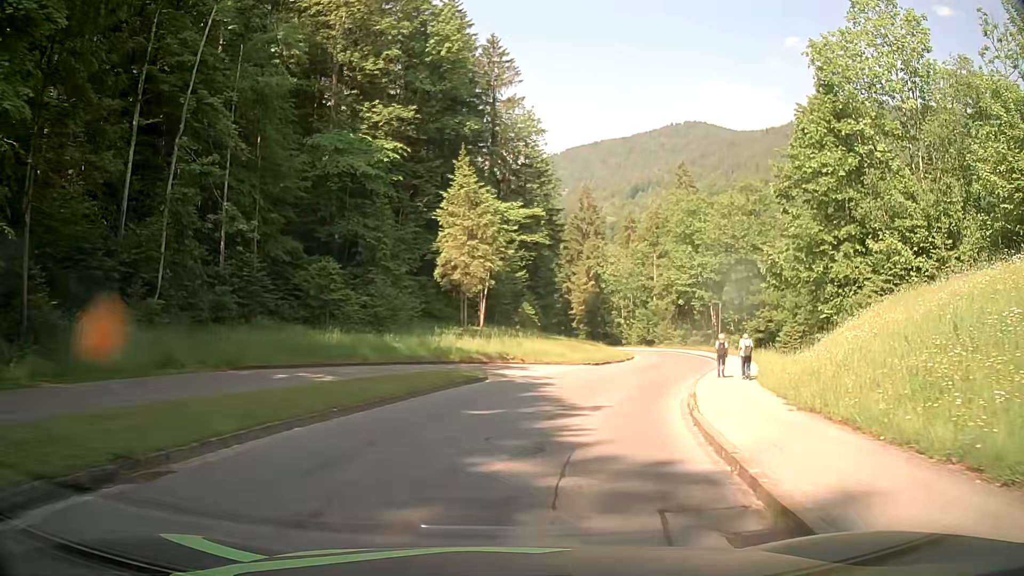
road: tertiary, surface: asphalt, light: Day
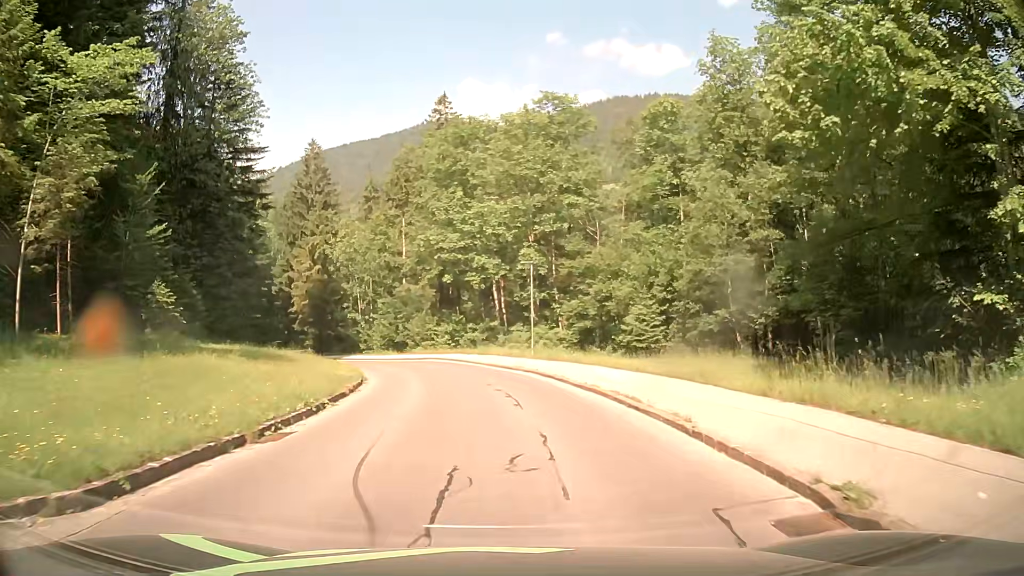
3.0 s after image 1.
(+5.4, +28.4) m; +21°
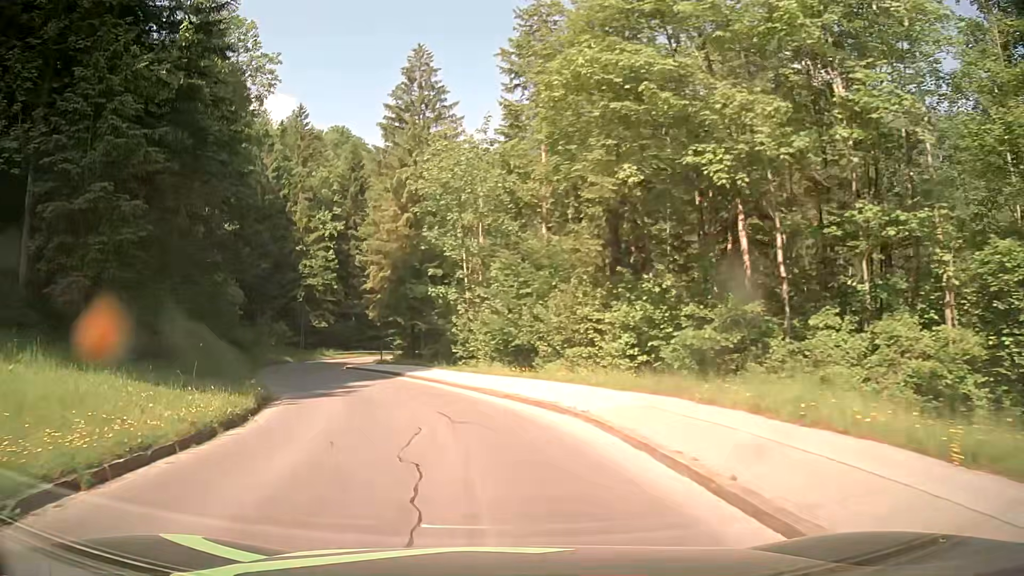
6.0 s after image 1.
(-2.1, +31.3) m; -14°
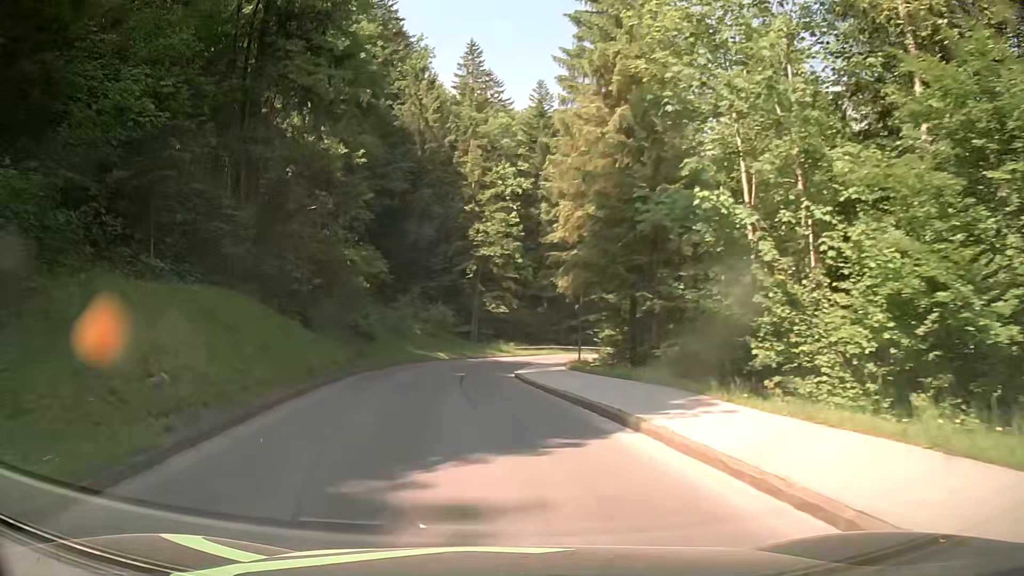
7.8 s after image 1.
(-2.9, +19.7) m; -16°
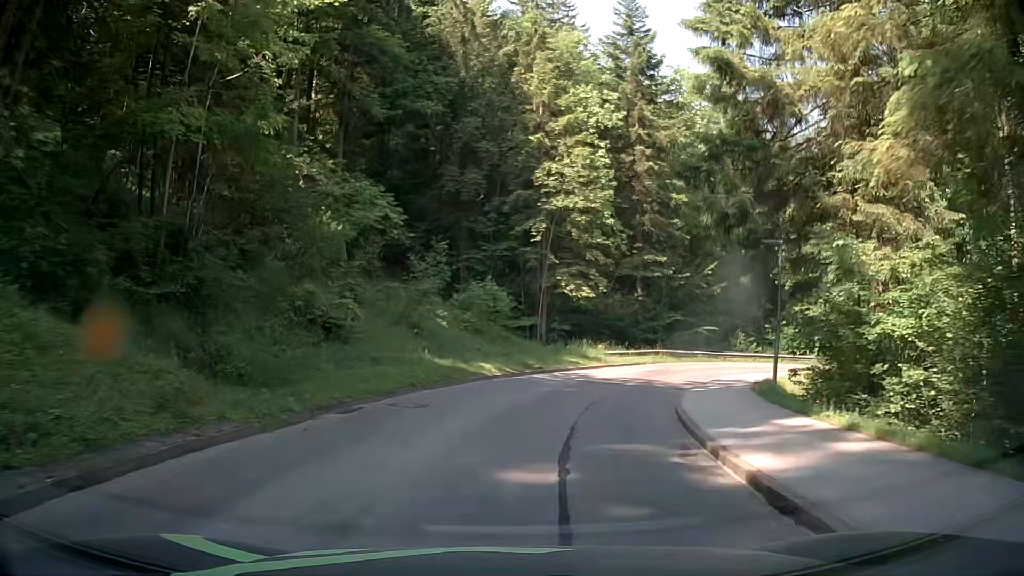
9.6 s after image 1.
(-2.1, +20.1) m; -7°
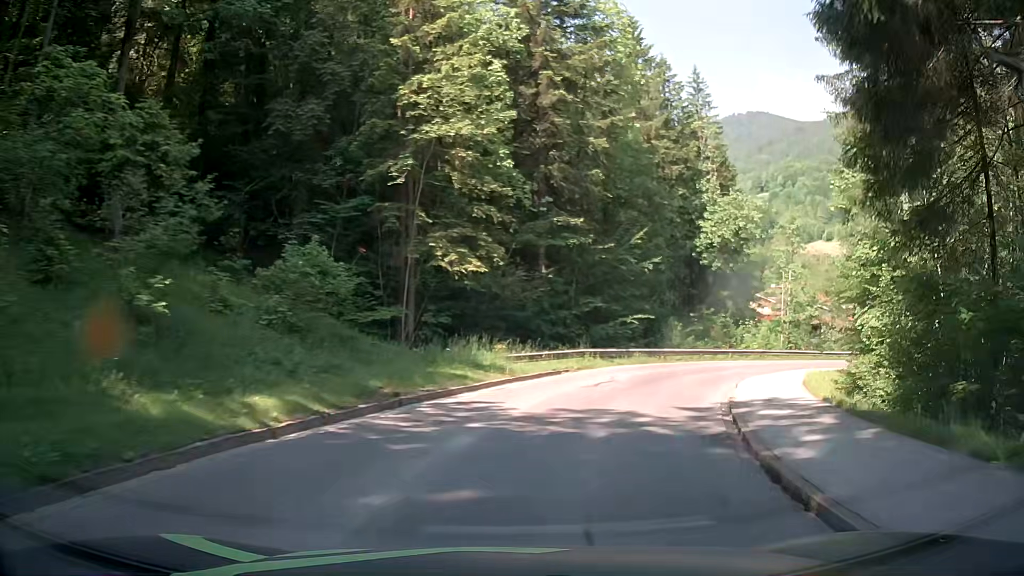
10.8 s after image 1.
(+0.8, +13.0) m; +10°
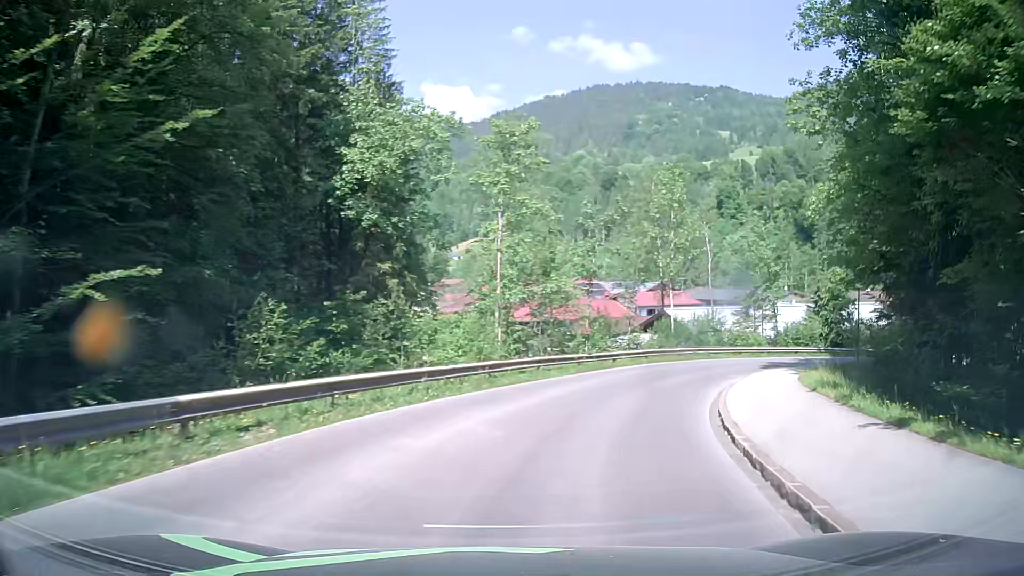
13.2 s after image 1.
(+6.8, +25.1) m; +30°
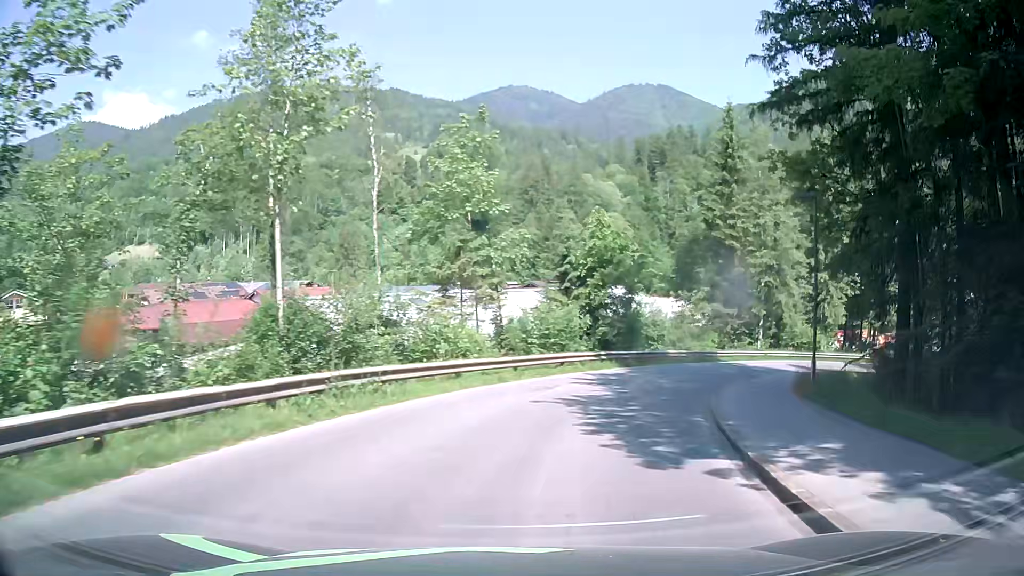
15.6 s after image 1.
(+6.8, +26.3) m; +29°
(+1, +10) (+3, +20) (+8, +28) (+14, +36) (+22, +43) (+30, +48) (+40, +51) (+50, +52) (+60, +52) (+69, +50) m
